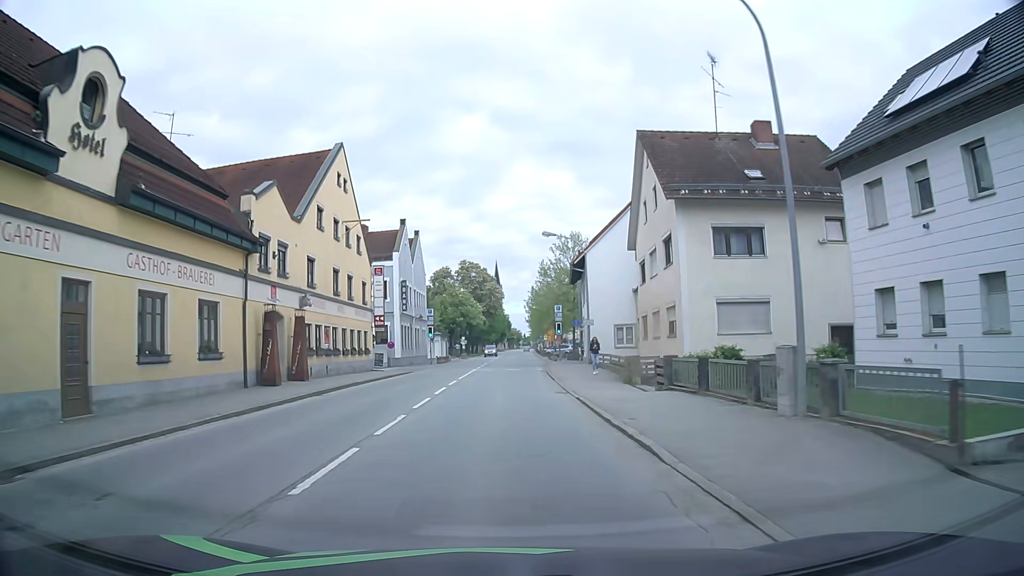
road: primary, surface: asphalt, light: Day
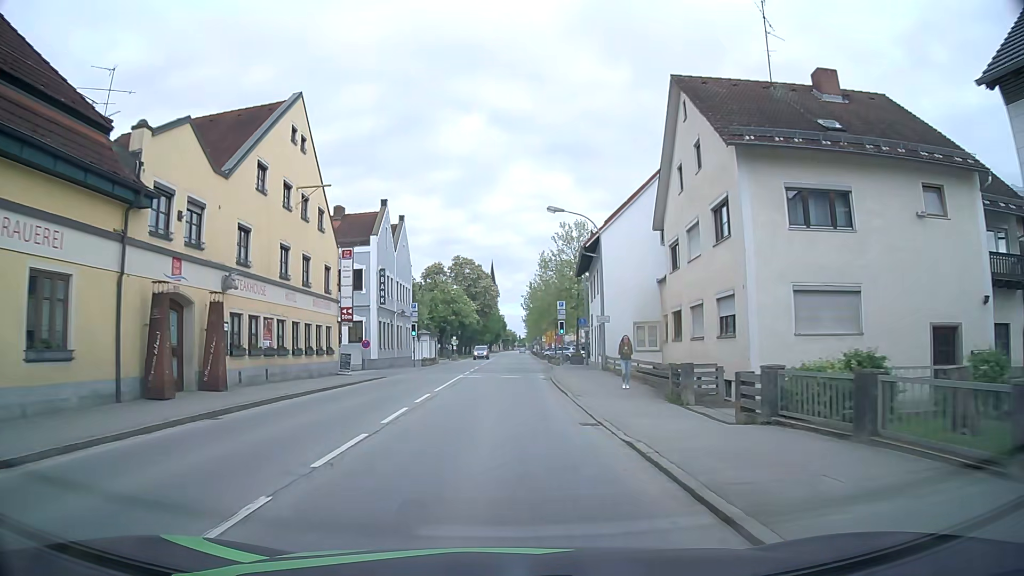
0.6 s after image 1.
(0.0, +7.7) m; 0°
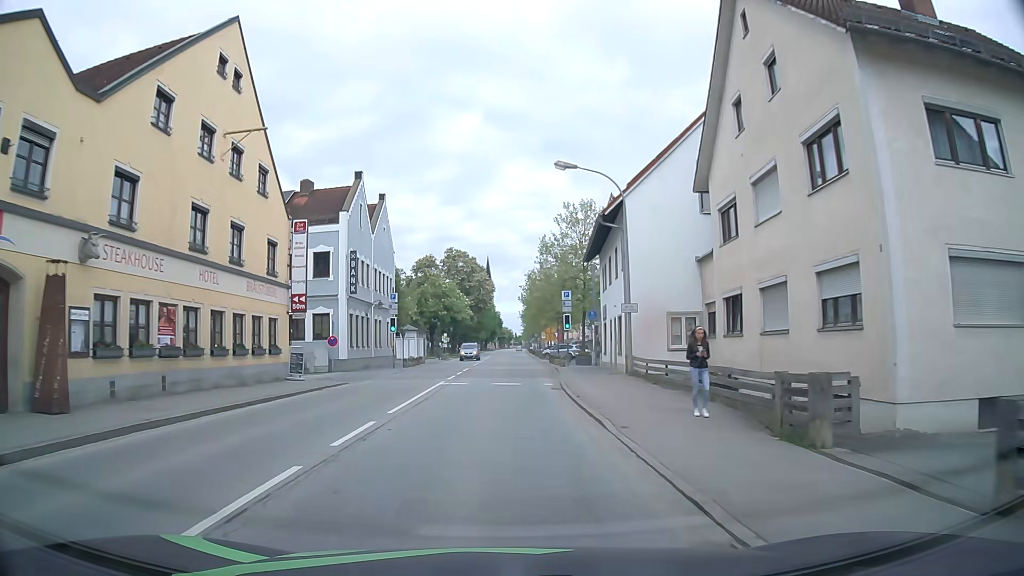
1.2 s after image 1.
(+0.1, +7.6) m; 0°
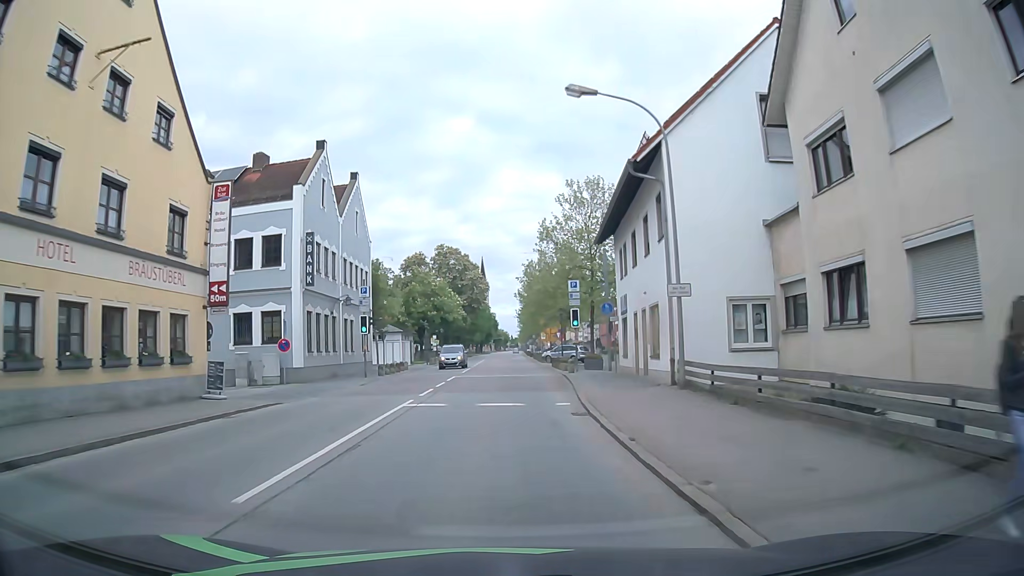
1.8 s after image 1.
(+0.1, +7.6) m; +1°
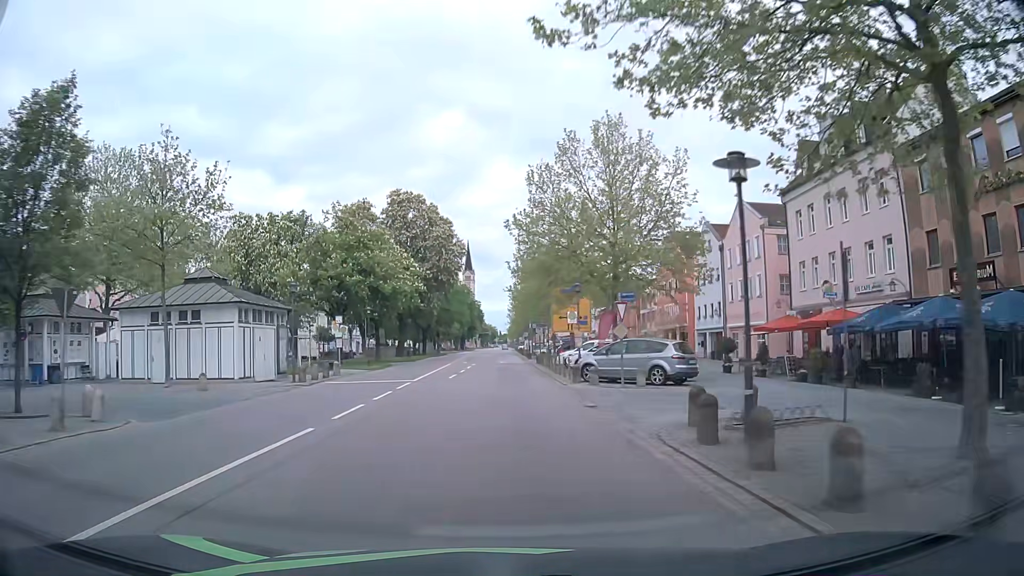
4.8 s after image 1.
(+0.2, +38.0) m; +1°
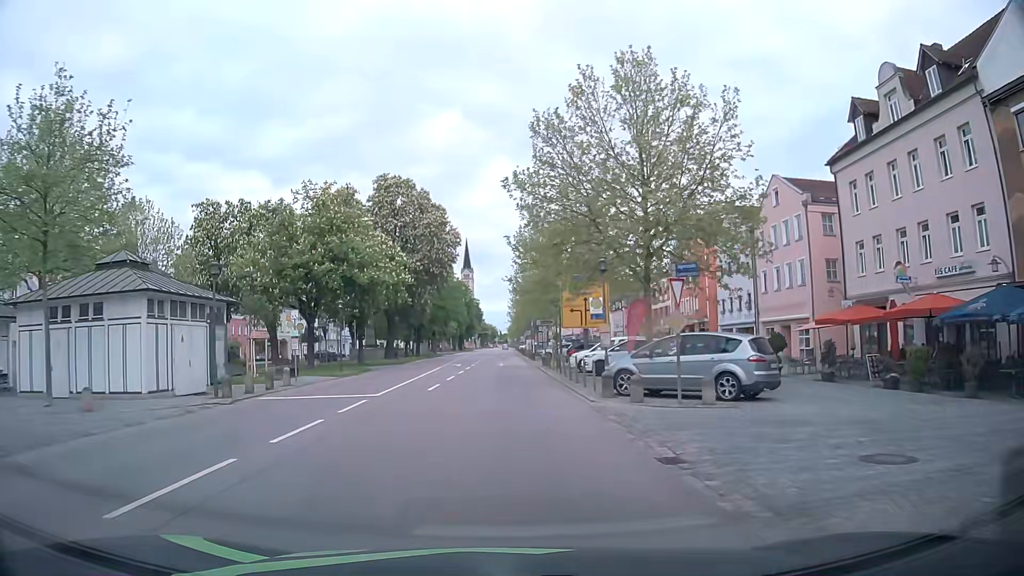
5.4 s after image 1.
(0.0, +7.6) m; 0°
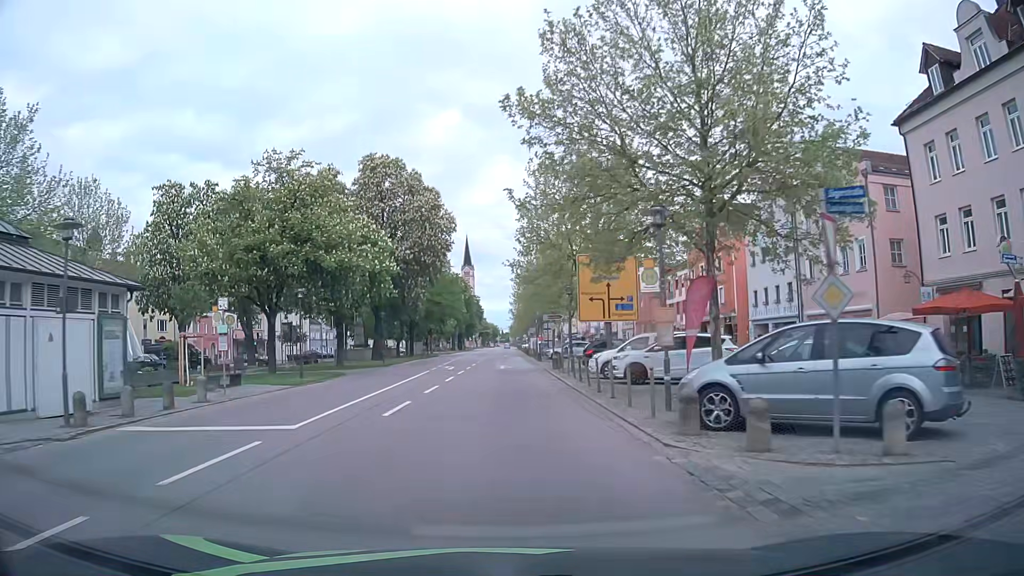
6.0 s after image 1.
(0.0, +7.6) m; 0°
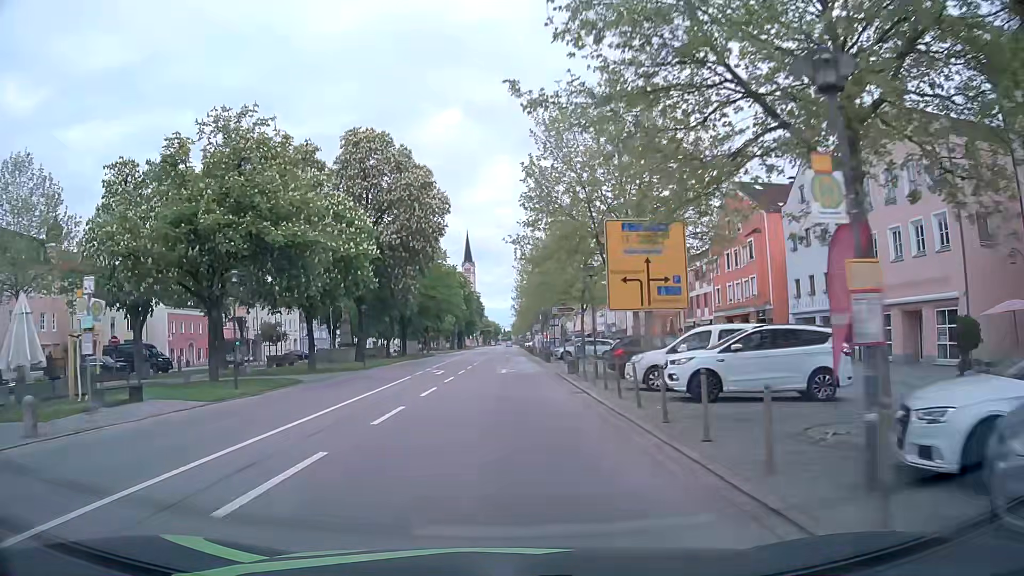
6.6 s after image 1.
(0.0, +7.6) m; -1°
